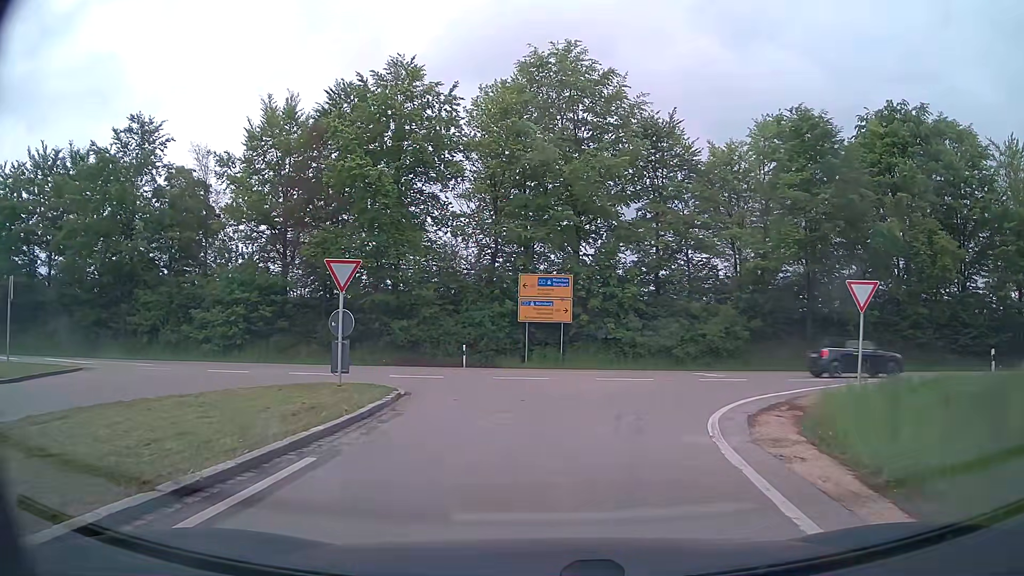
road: primary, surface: asphalt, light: Day
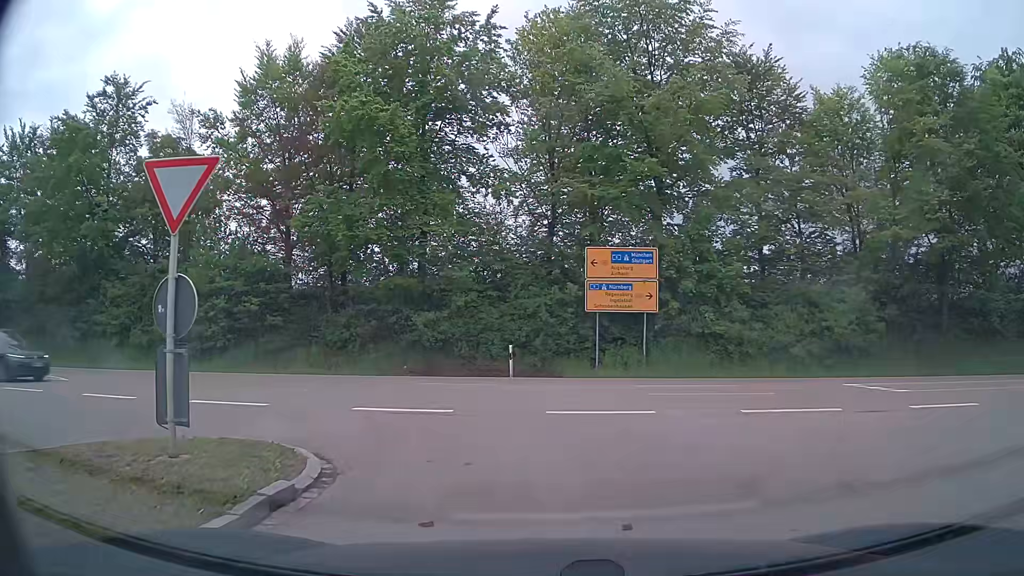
(-0.5, +9.1) m; -6°
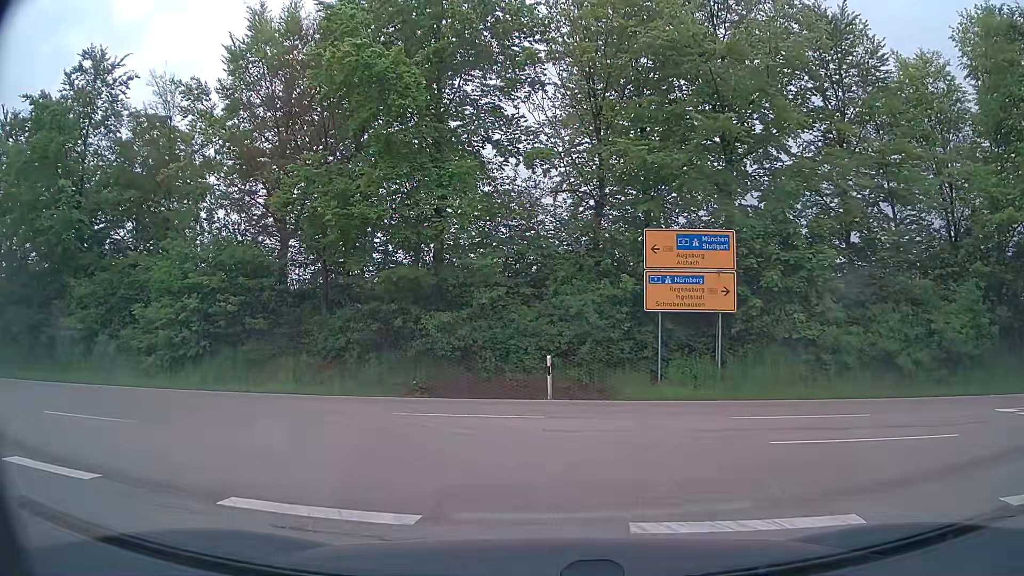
(-0.1, +5.5) m; -2°
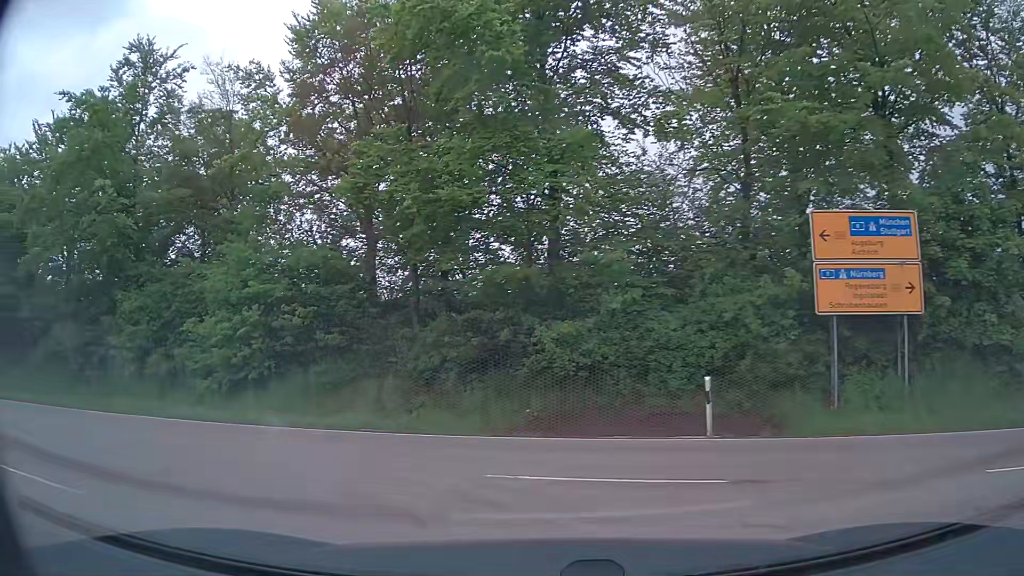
(-0.2, +4.7) m; -9°
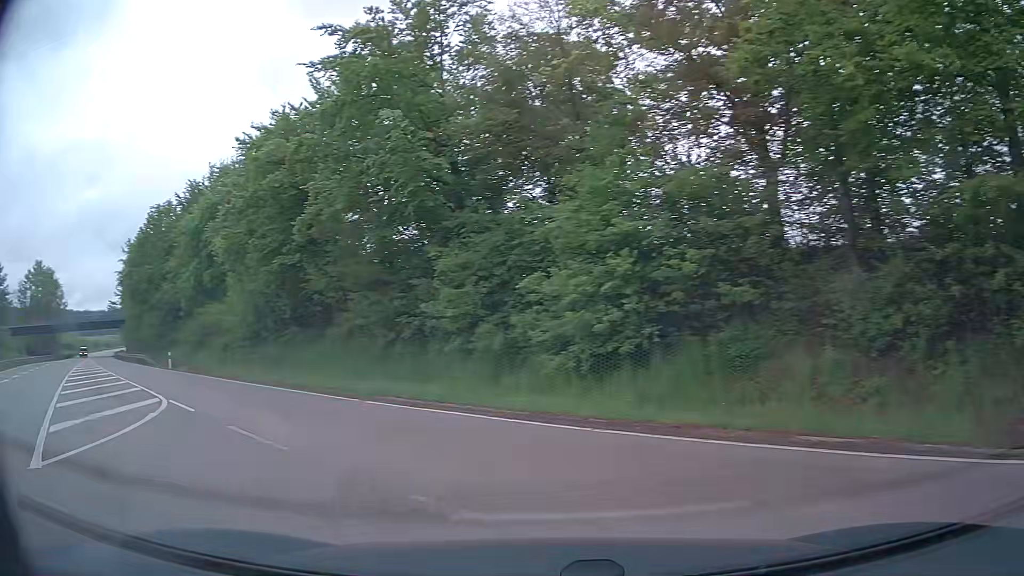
(-1.6, +6.0) m; -31°
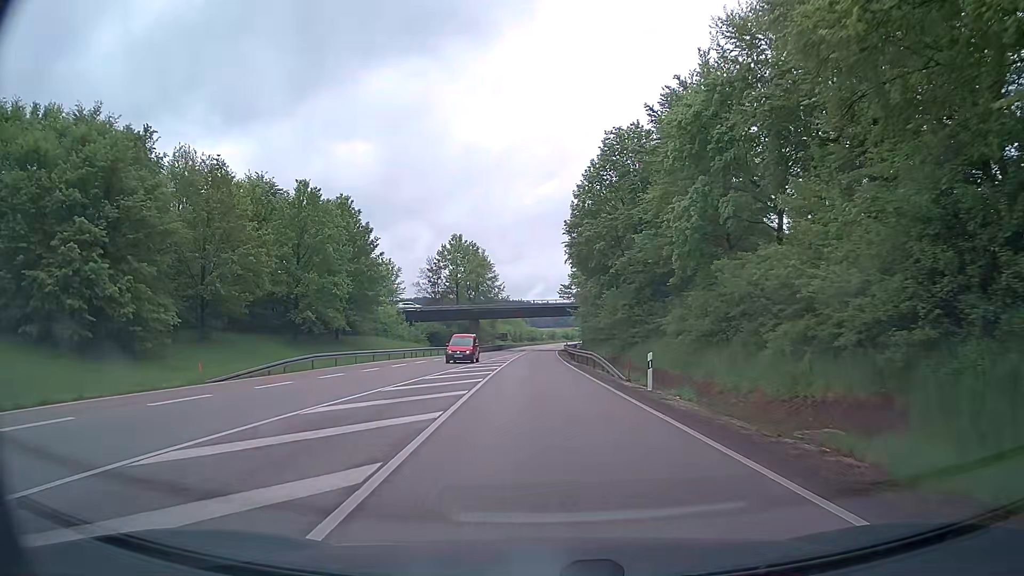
(-14.9, +23.7) m; -42°
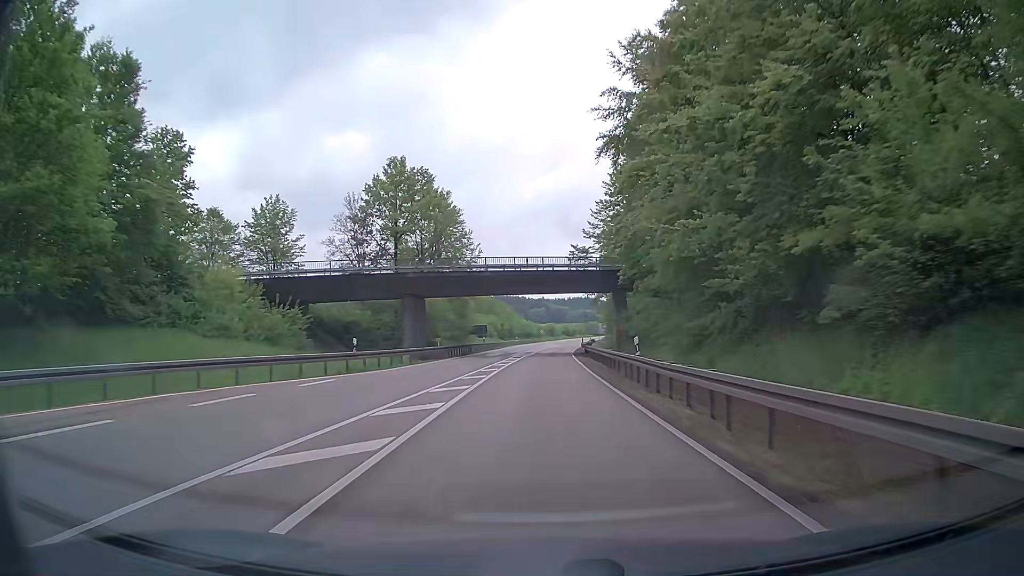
(-1.2, +49.3) m; 0°
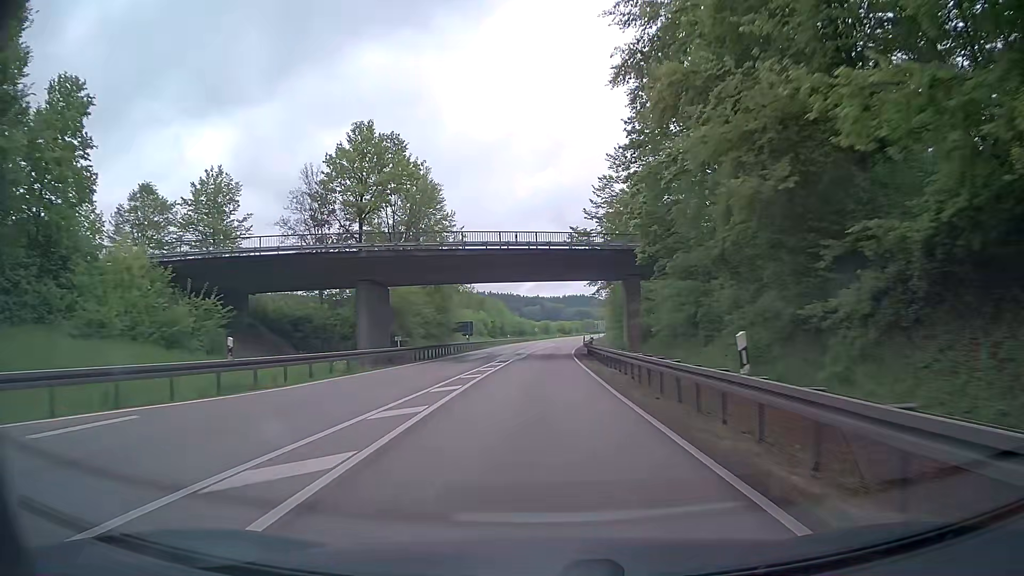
(0.0, +11.5) m; 0°
